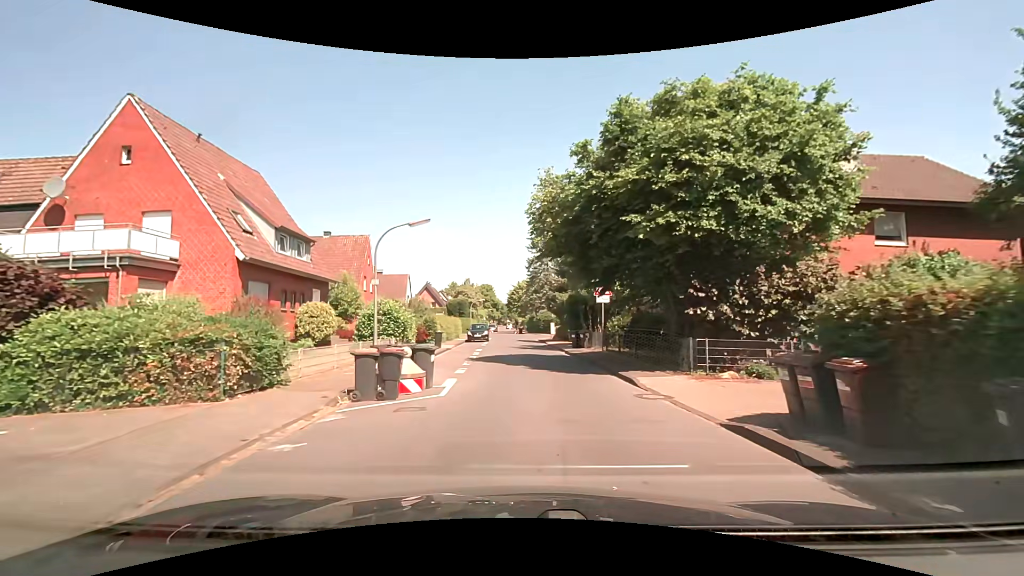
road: residential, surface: asphalt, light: Day
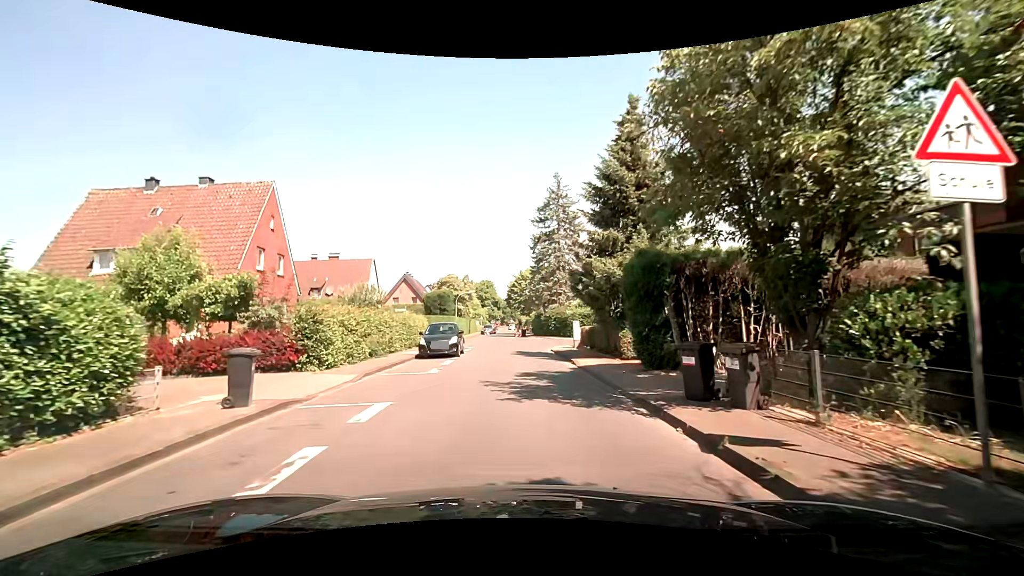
(-0.1, +19.1) m; -3°
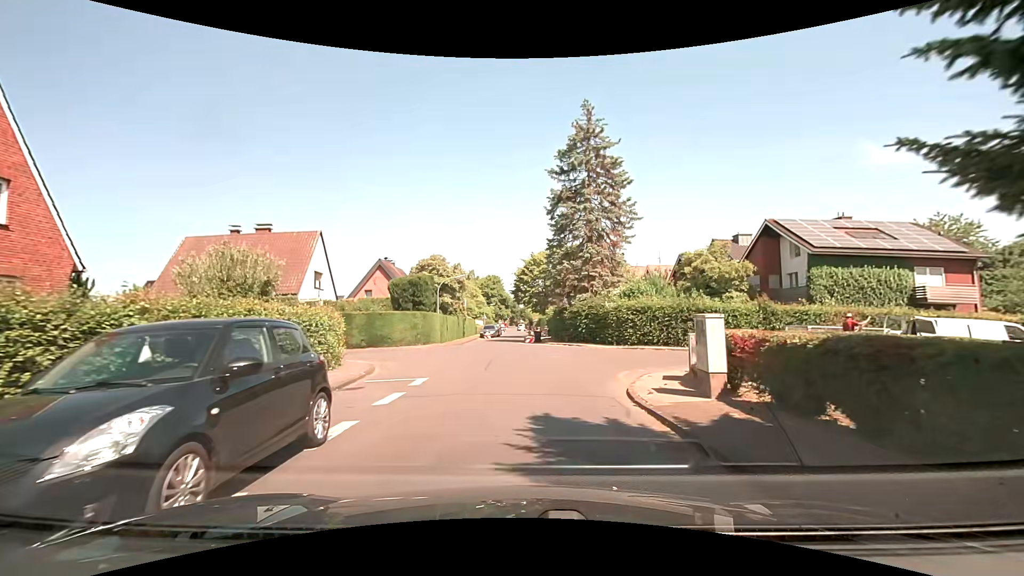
(+0.4, +17.7) m; +1°
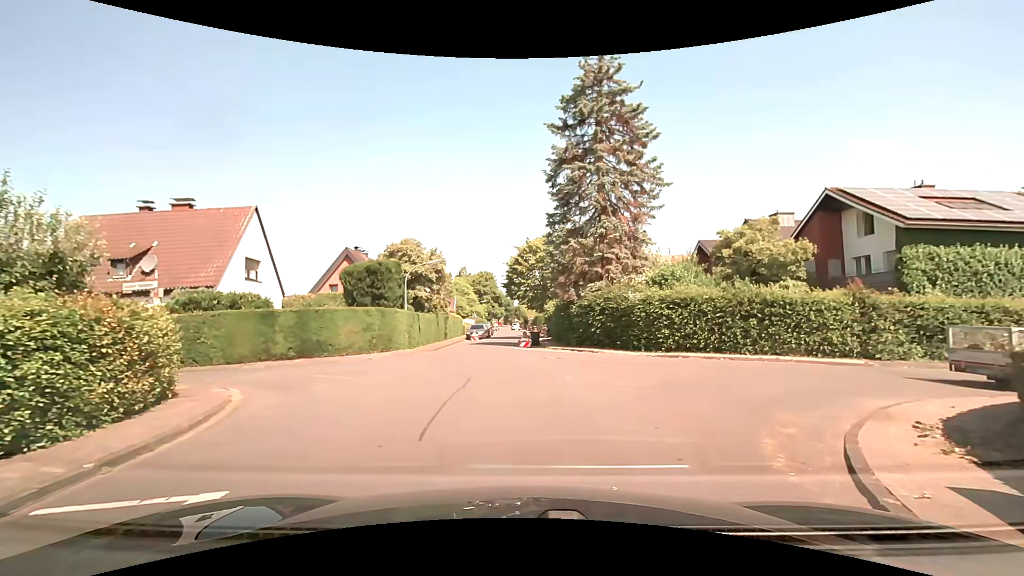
(+0.1, +8.3) m; 0°
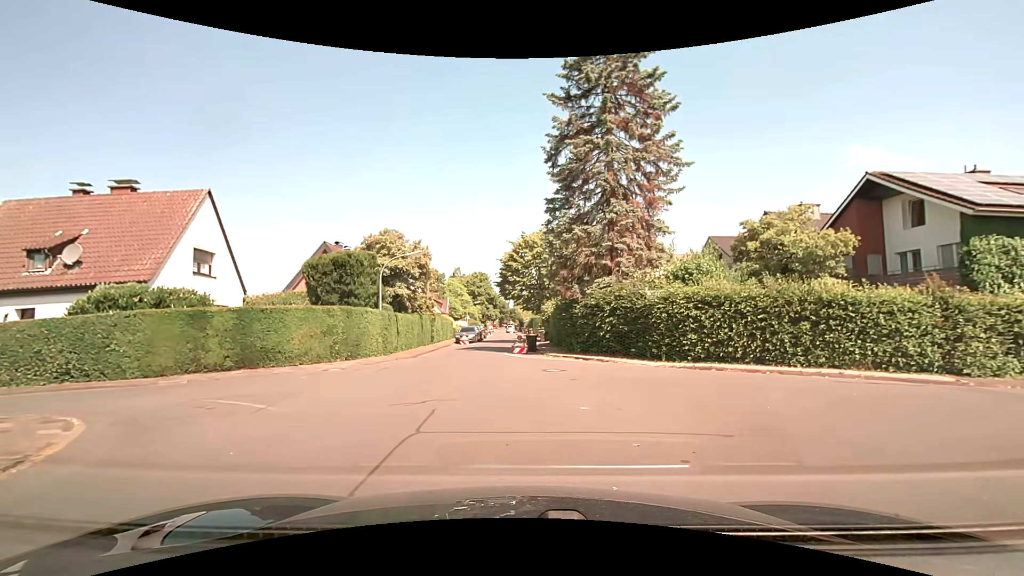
(0.0, +4.0) m; +1°
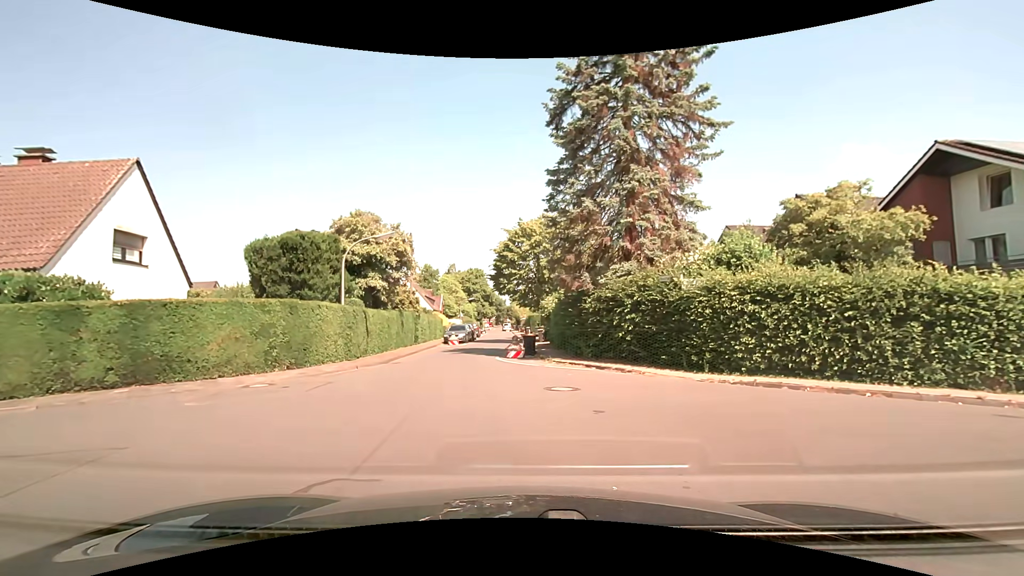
(0.0, +4.5) m; 0°
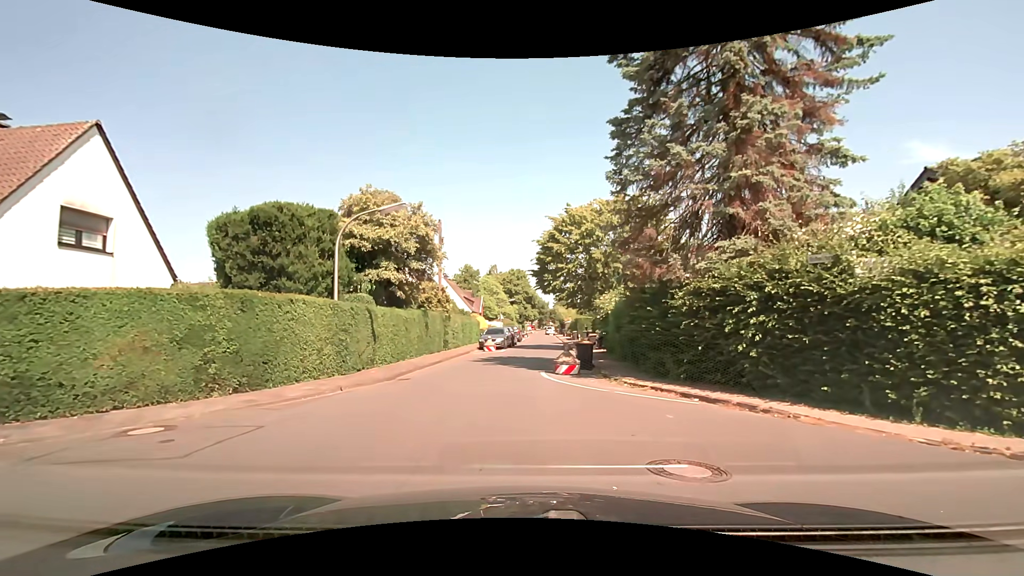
(-0.2, +5.5) m; -4°
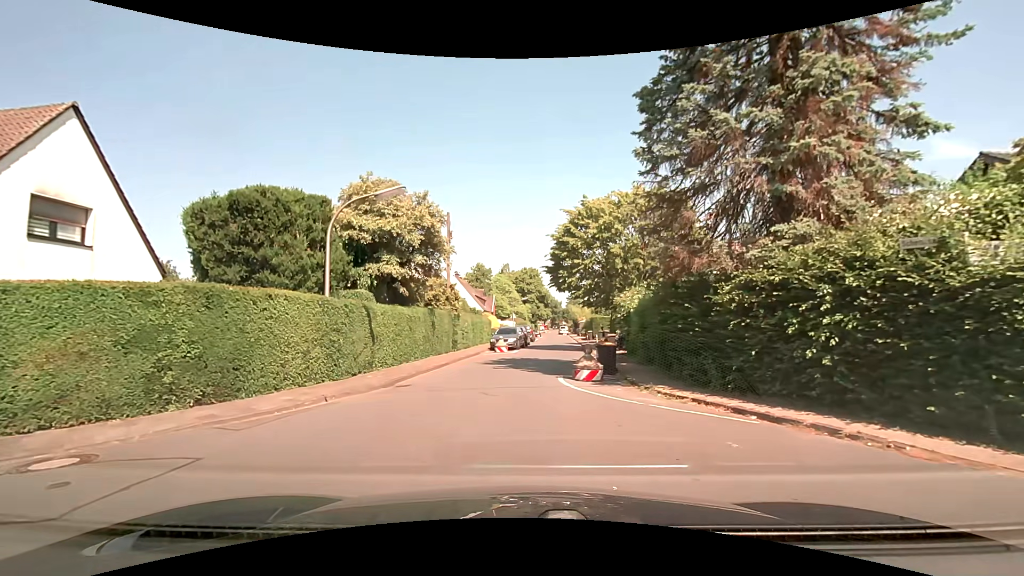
(0.0, +1.8) m; -1°
(0, +10) (0, +20) (+1, +30) (+2, +40) (+3, +50) (+3, +60) (+4, +70) (+3, +80) (+3, +90) (+3, +100) m
